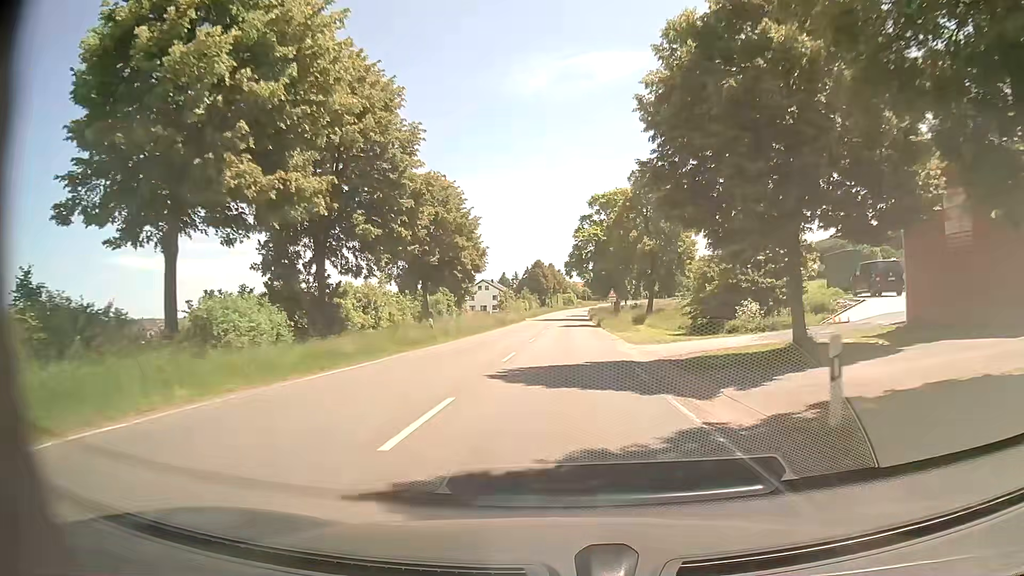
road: secondary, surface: asphalt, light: Day
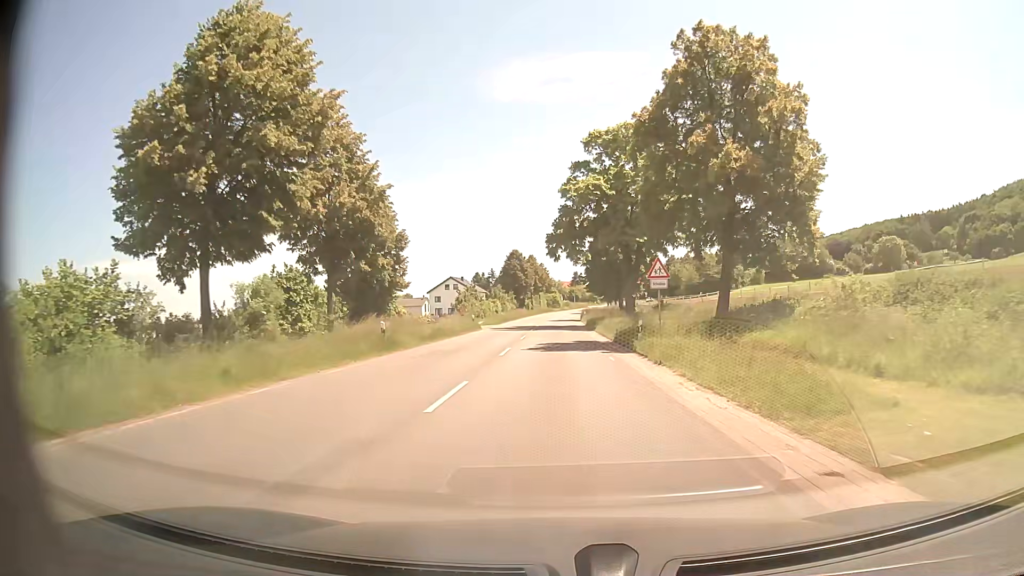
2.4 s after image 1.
(+0.9, +33.4) m; +2°
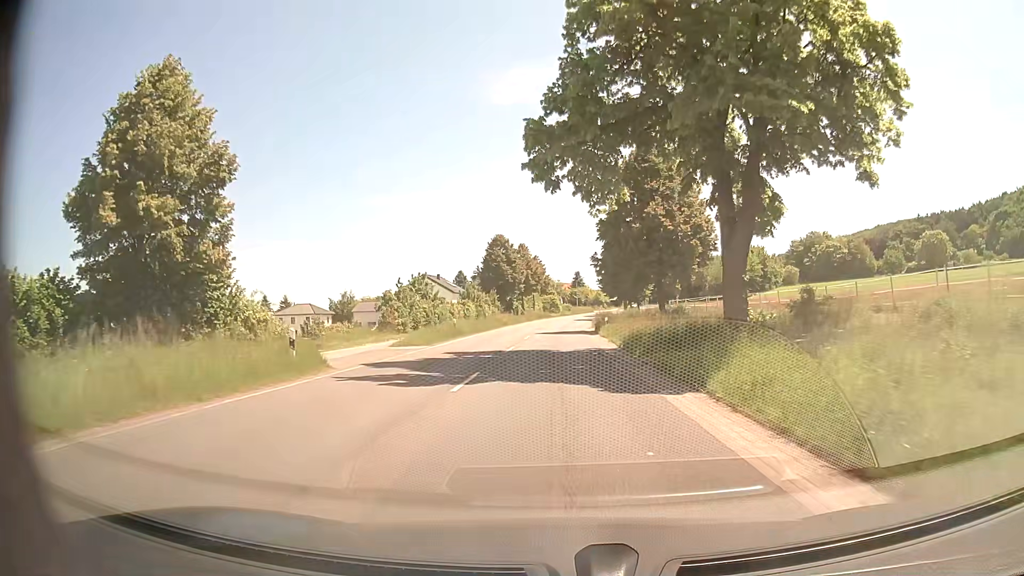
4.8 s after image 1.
(+0.1, +33.4) m; 0°
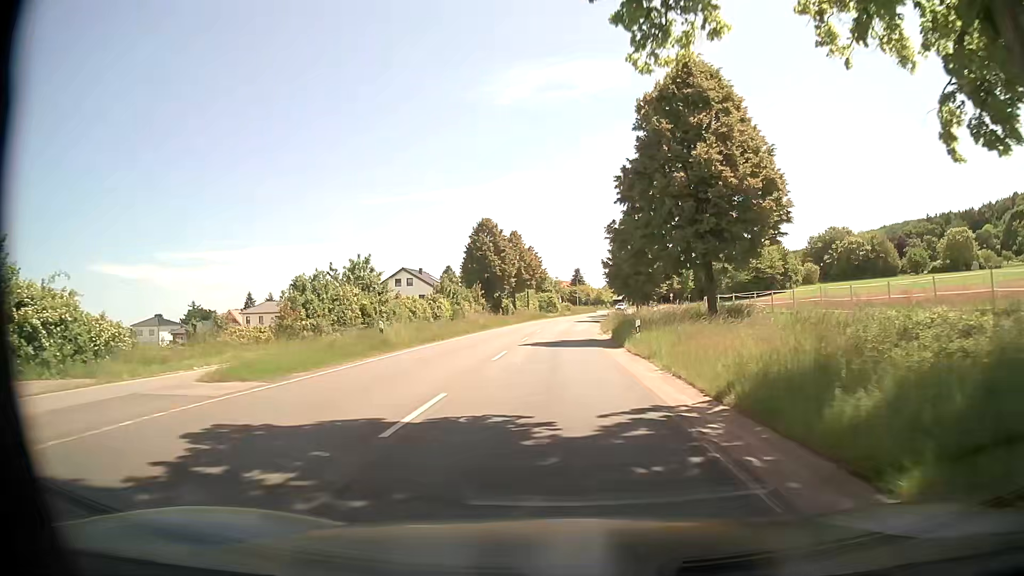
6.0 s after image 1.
(+0.2, +16.7) m; 0°
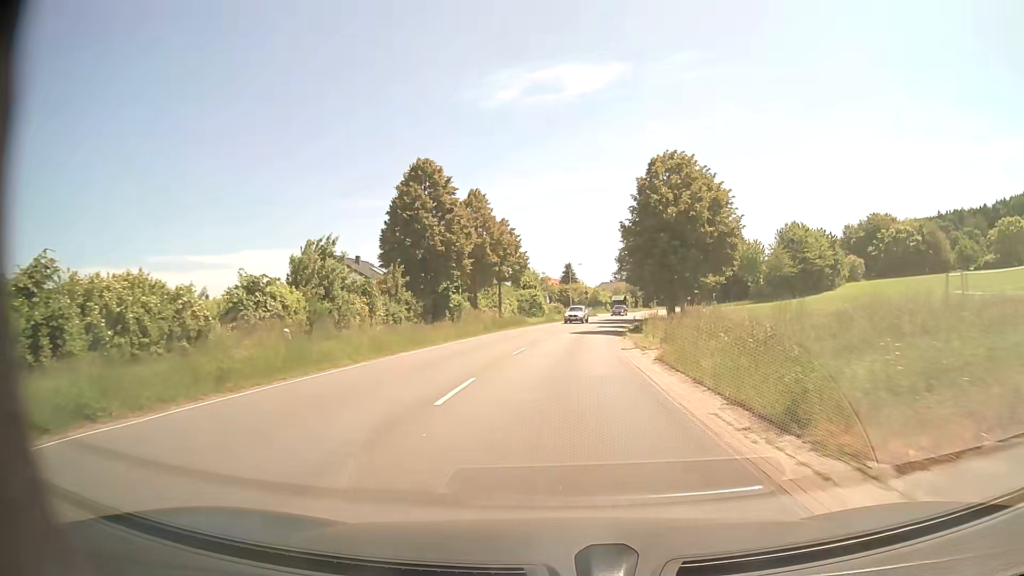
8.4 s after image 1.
(+0.5, +33.4) m; +1°
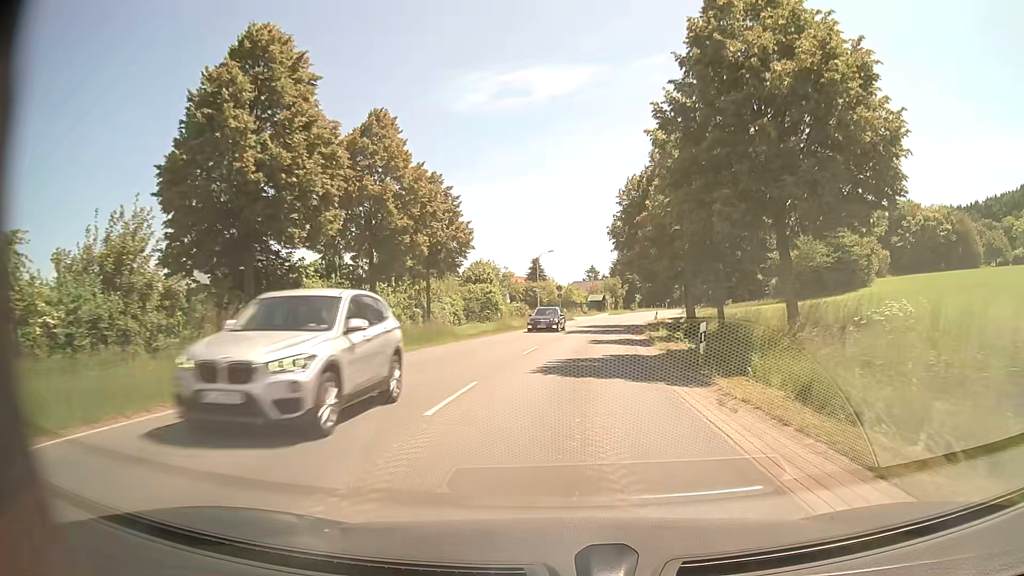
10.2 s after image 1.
(+0.5, +25.0) m; +3°
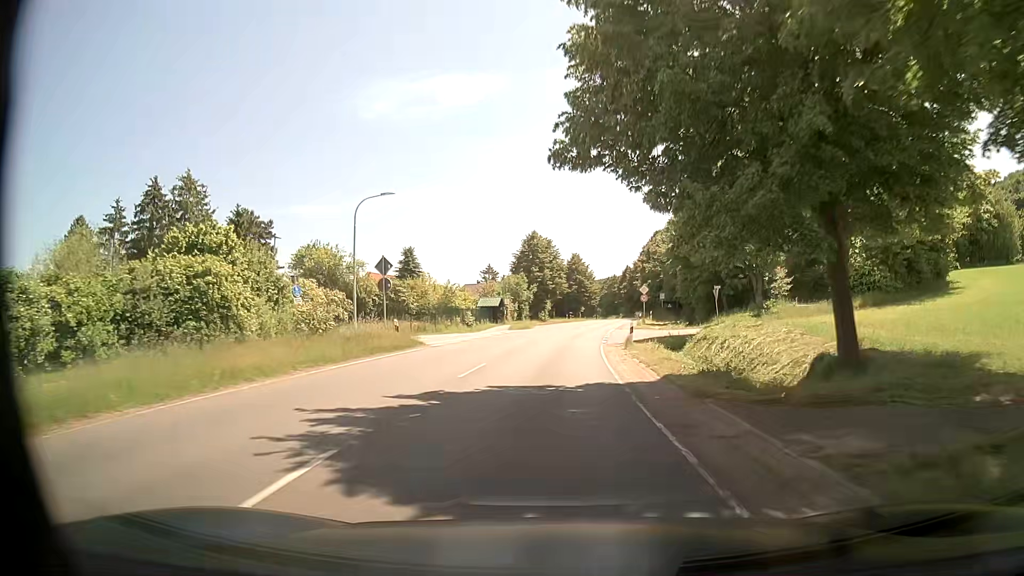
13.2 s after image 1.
(+2.9, +41.5) m; +8°
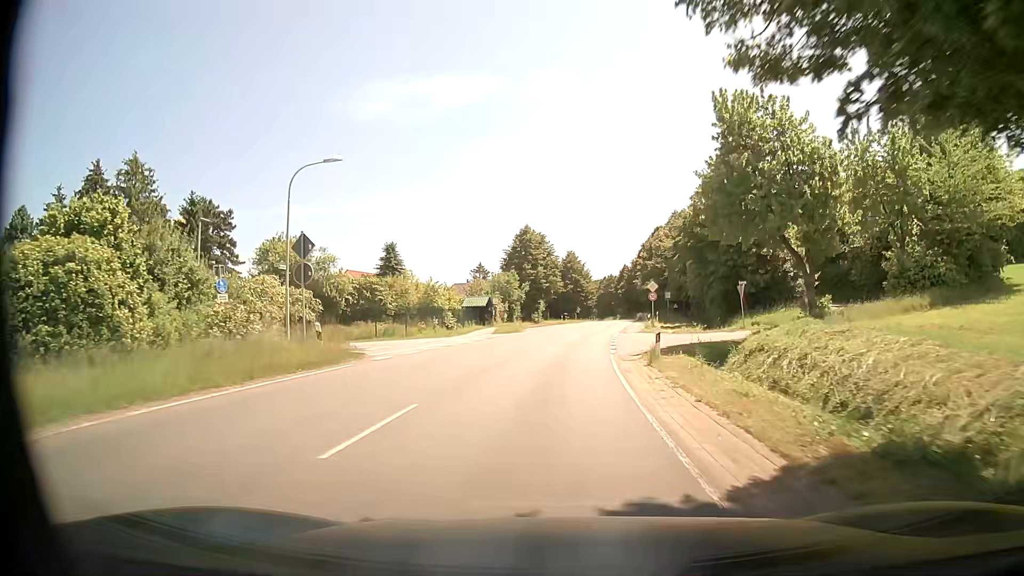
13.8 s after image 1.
(0.0, +8.3) m; 0°
(0, +10) (0, +20) (+1, +30) (+2, +40) (+3, +50) (+5, +60) (+6, +70) (+7, +80) (+8, +90) (+9, +99) m
